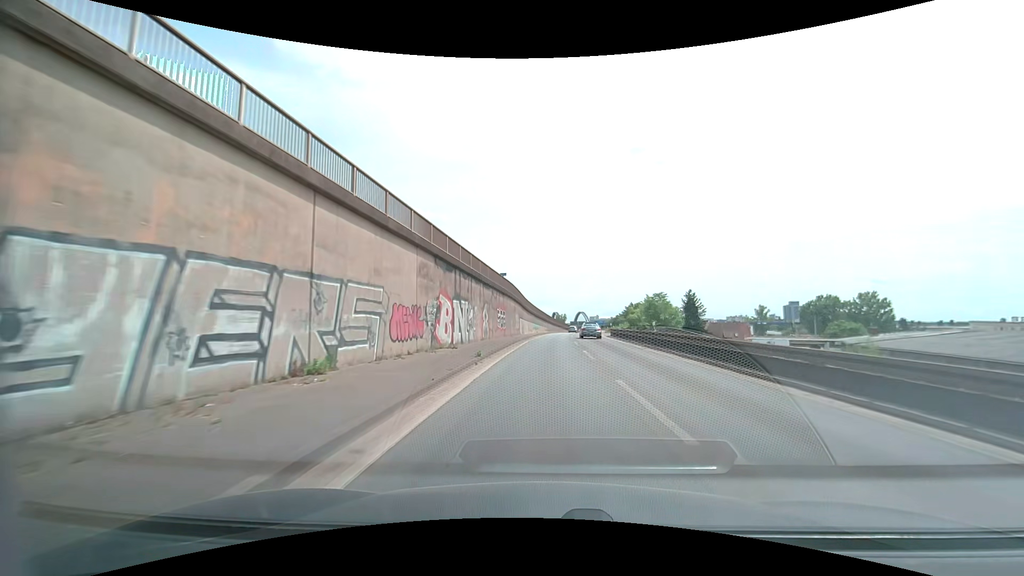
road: motorway_link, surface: asphalt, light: Day
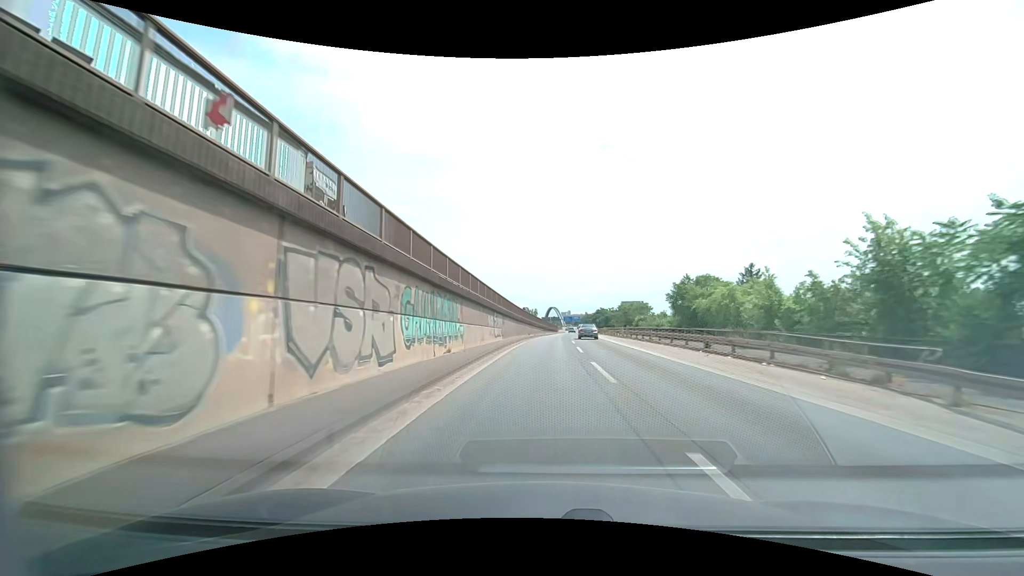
(+1.5, +54.7) m; +3°
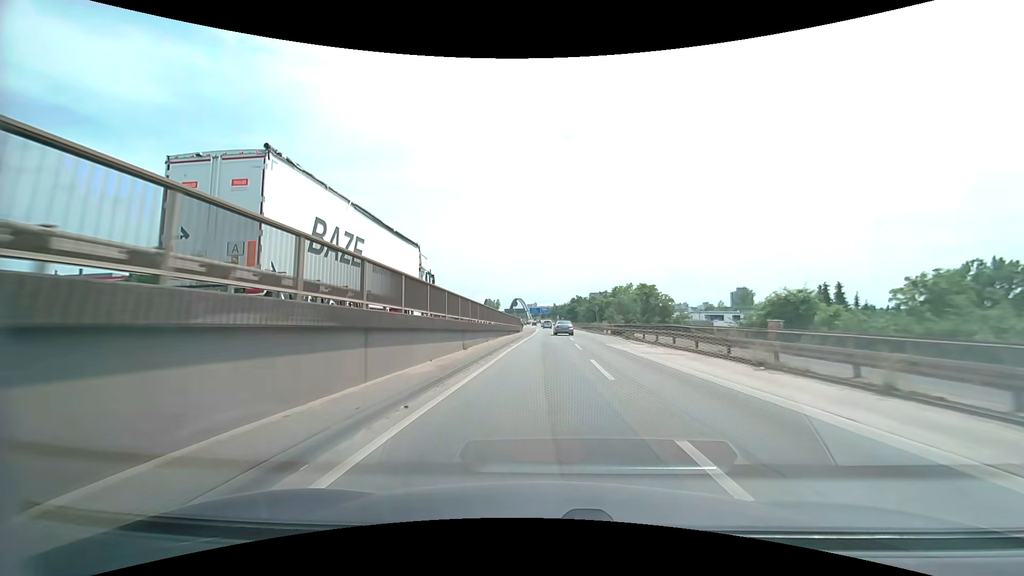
(+1.8, +59.7) m; +4°
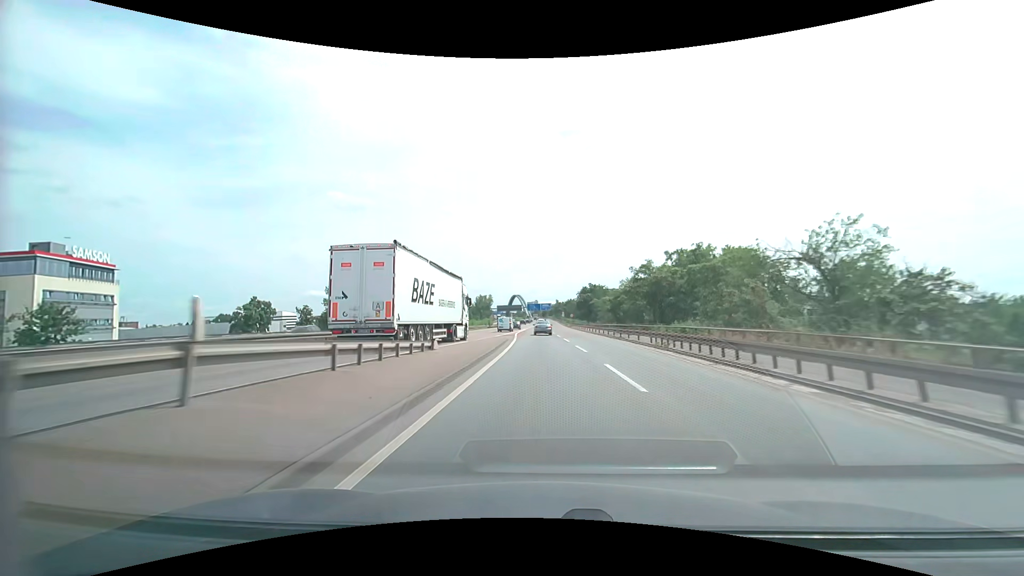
(+1.0, +62.4) m; 0°
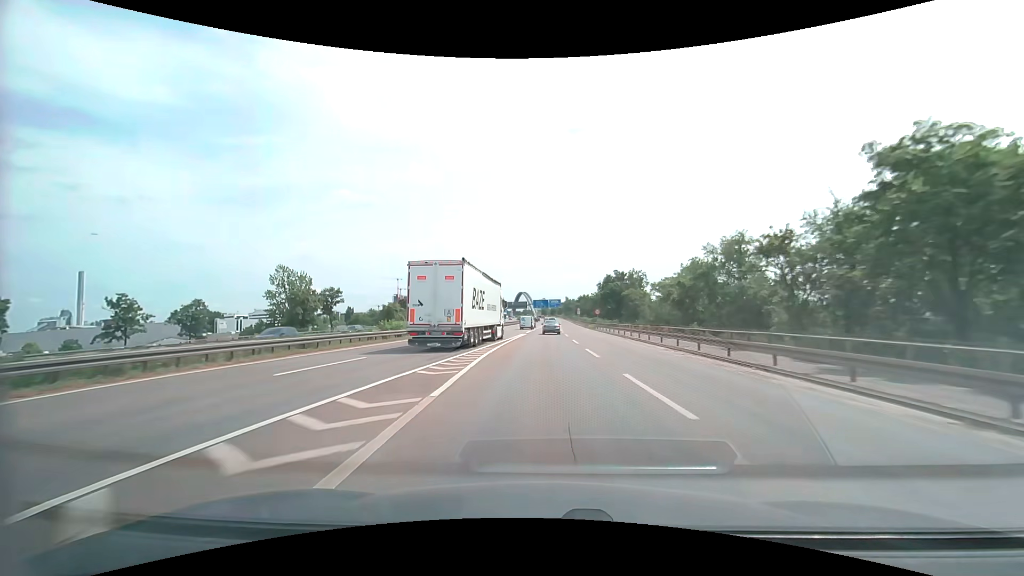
(-0.6, +38.3) m; -1°
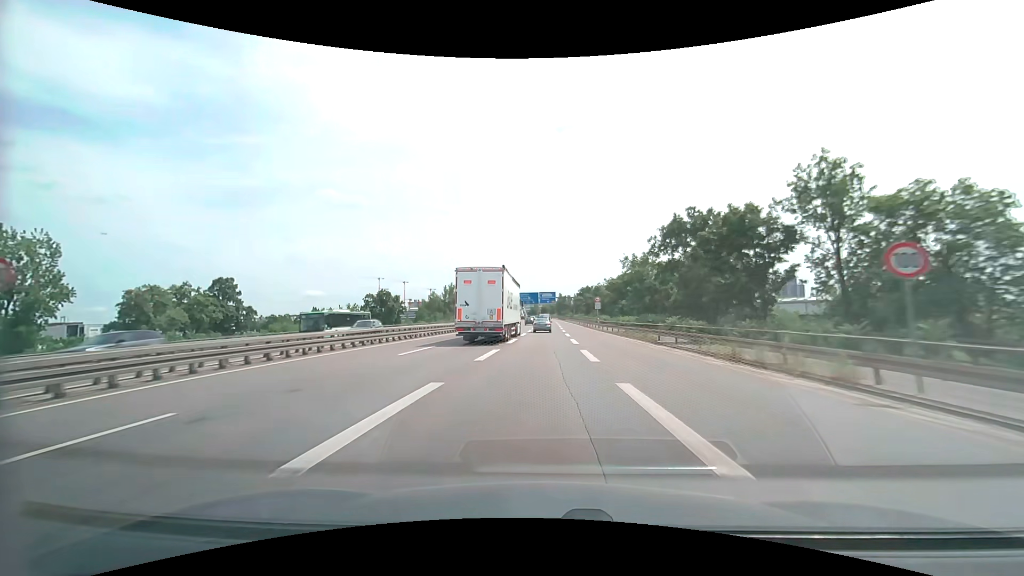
(+0.9, +65.3) m; +1°
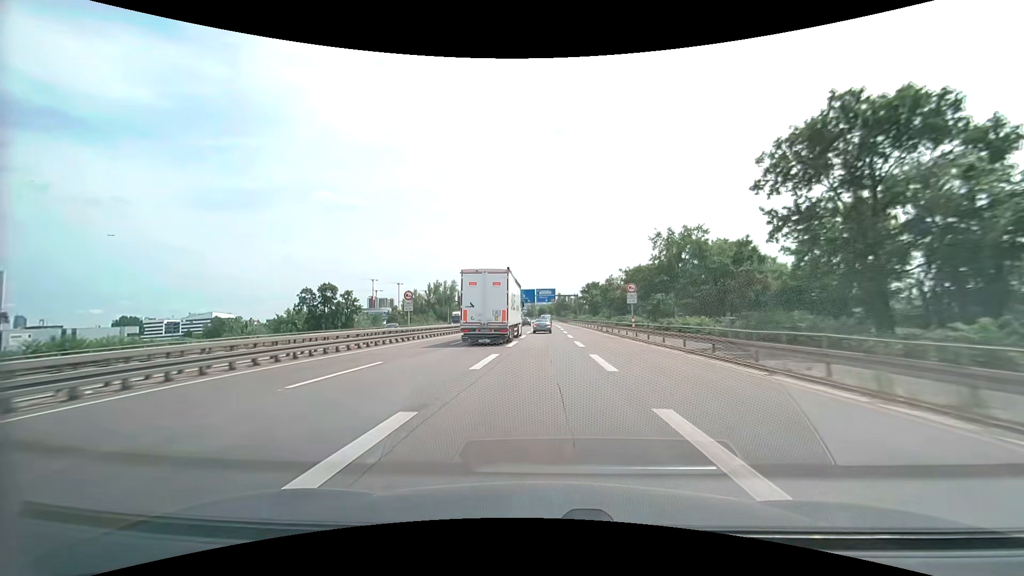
(+0.2, +26.8) m; +1°
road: motorway
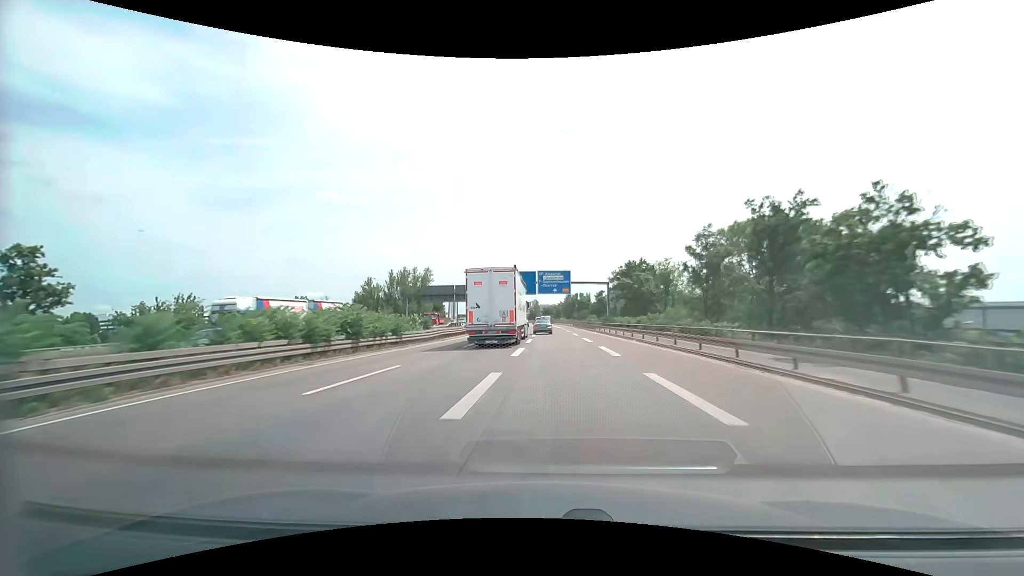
(-0.3, +54.9) m; -1°
(0, +10) (0, +20) (0, +30) (0, +40) (-1, +50) (-1, +60) (-2, +70) (-2, +80) (-2, +90) (-3, +100) m
